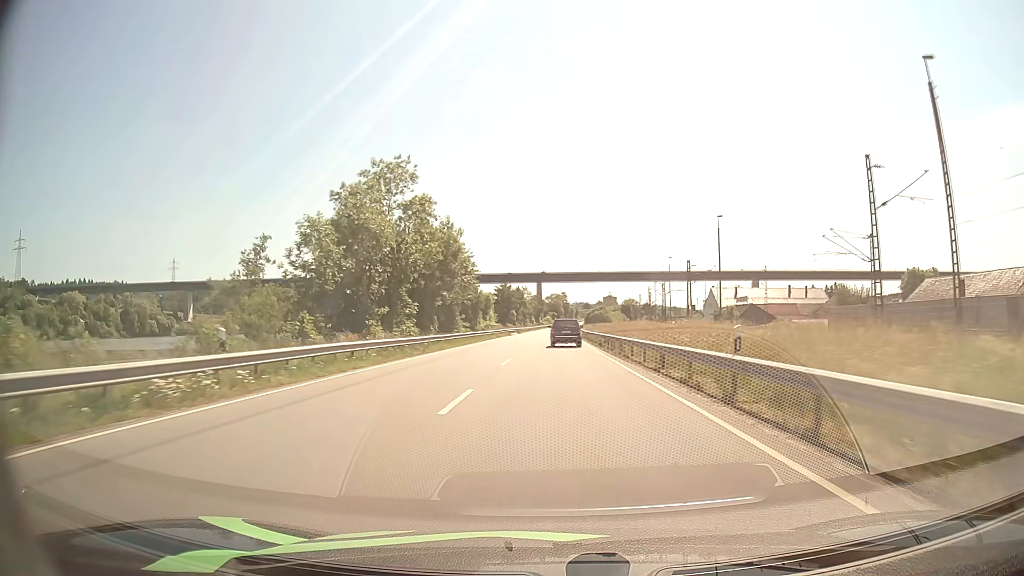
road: primary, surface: asphalt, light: Day
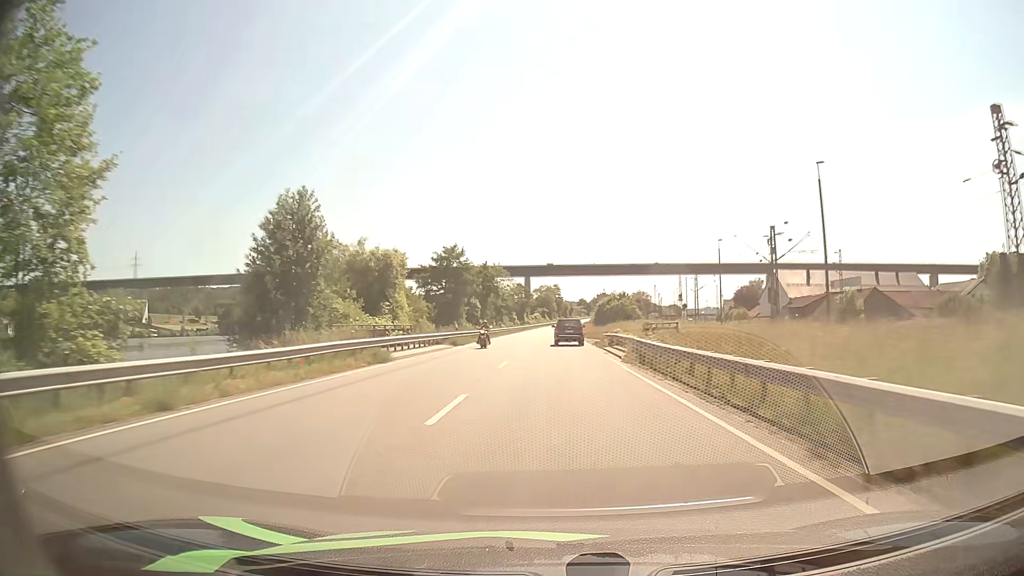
(+0.6, +61.4) m; +1°
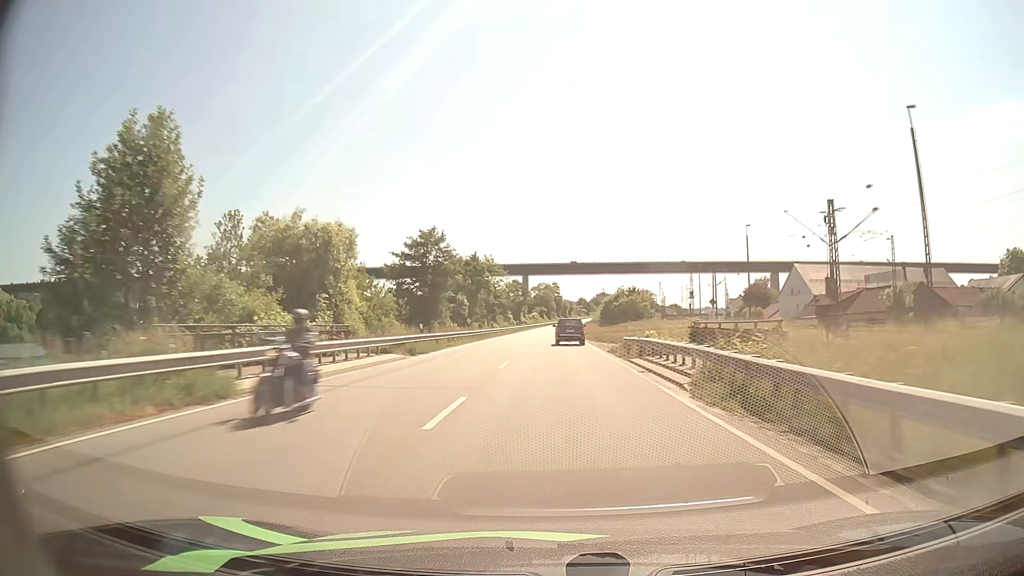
(0.0, +12.5) m; 0°
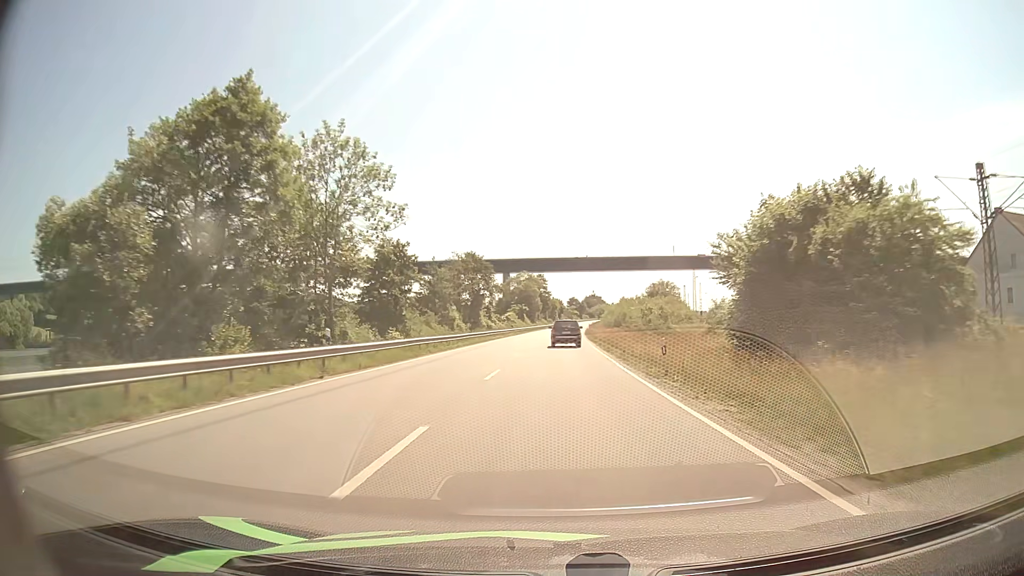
(+0.6, +63.8) m; +1°
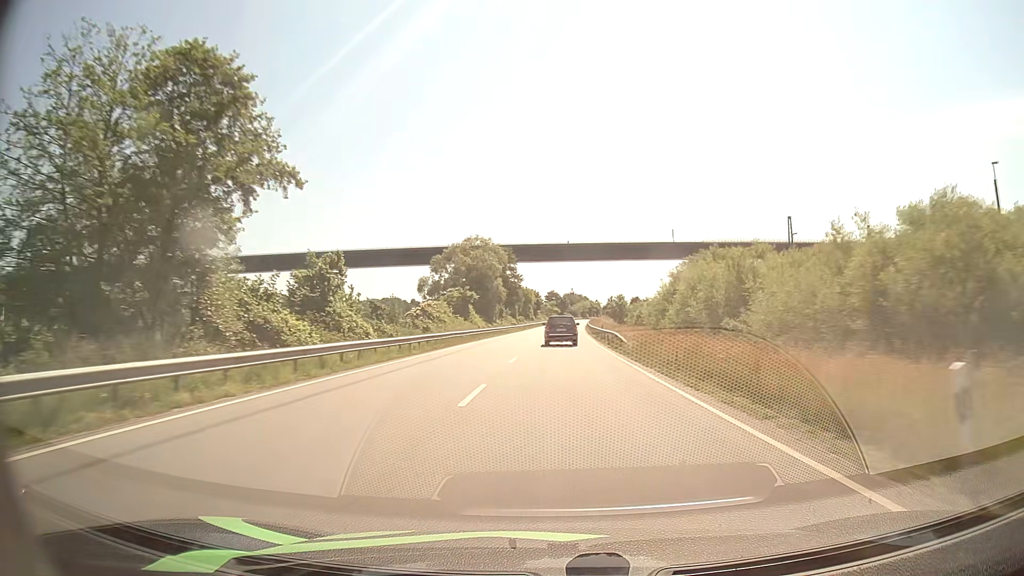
(+0.9, +66.7) m; +2°
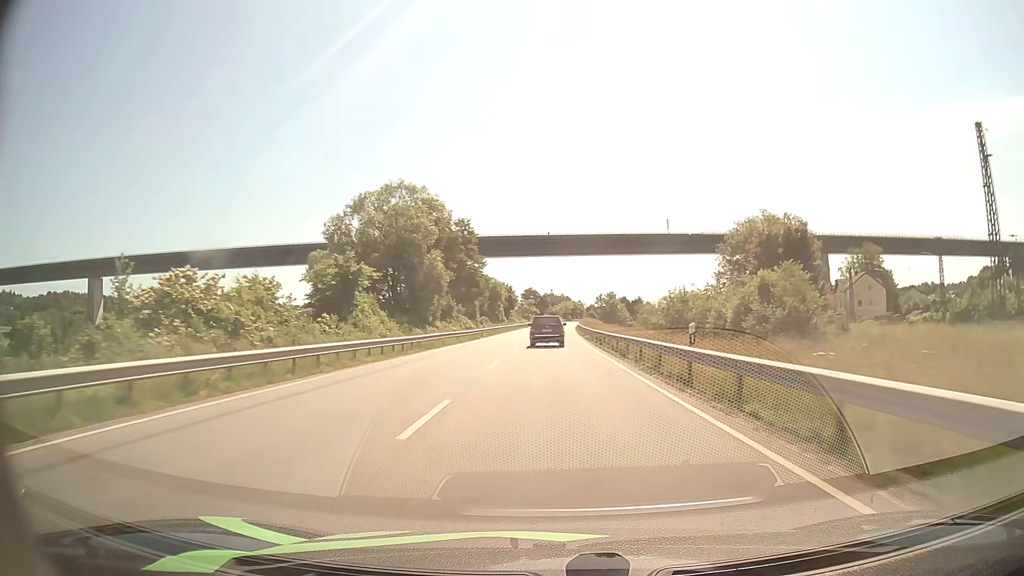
(+0.6, +39.0) m; +2°
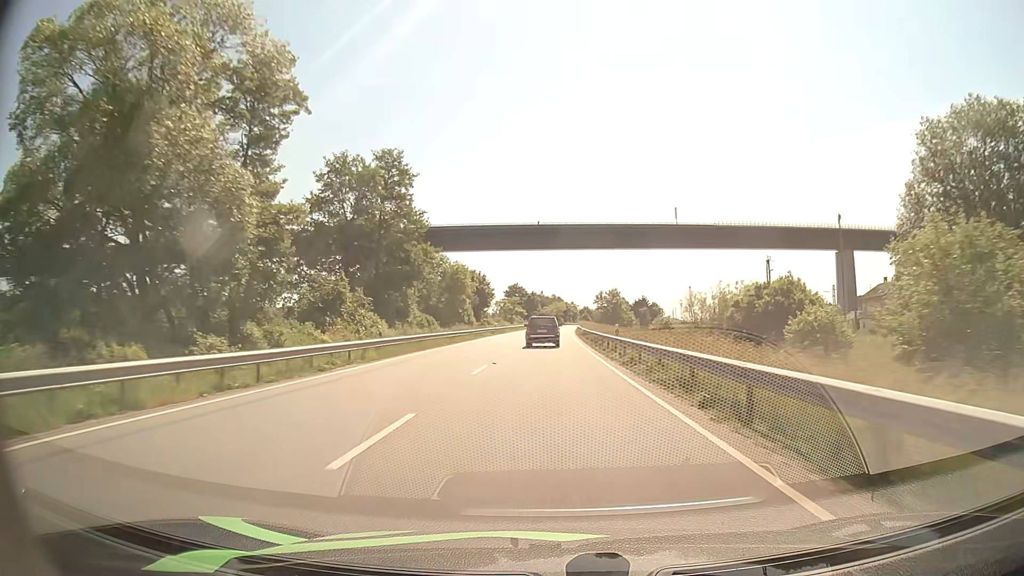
(+0.4, +37.8) m; +1°
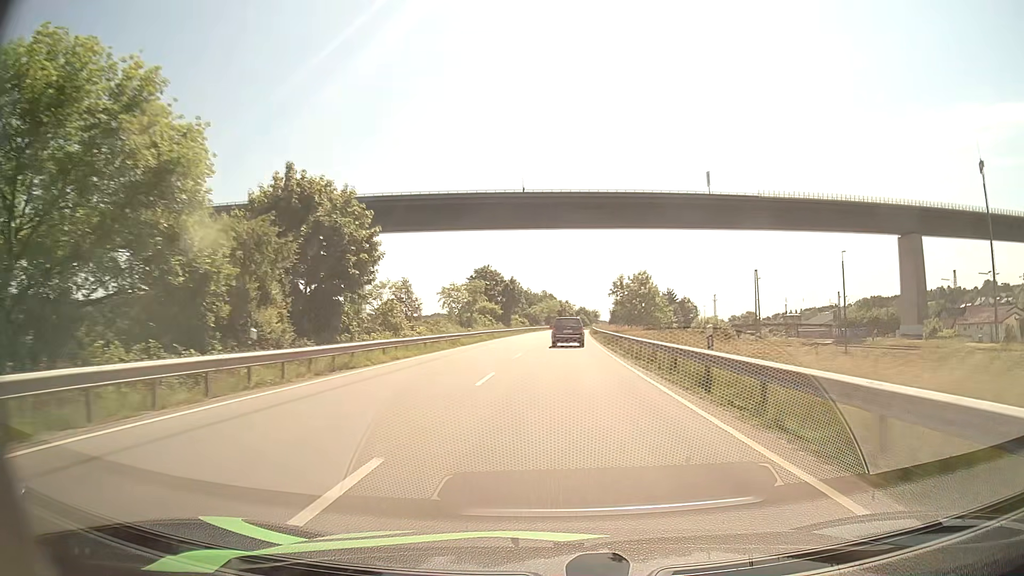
(+0.2, +63.8) m; +1°
(0, +10) (0, +20) (0, +30) (+1, +40) (+1, +50) (+2, +60) (+2, +70) (+2, +80) (+3, +90) (+3, +100) m
